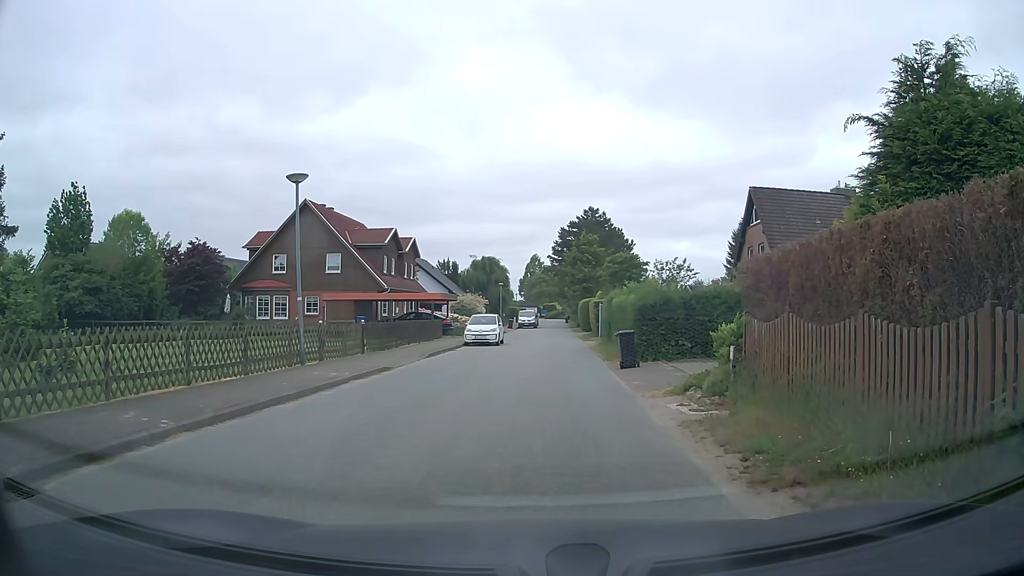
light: Day
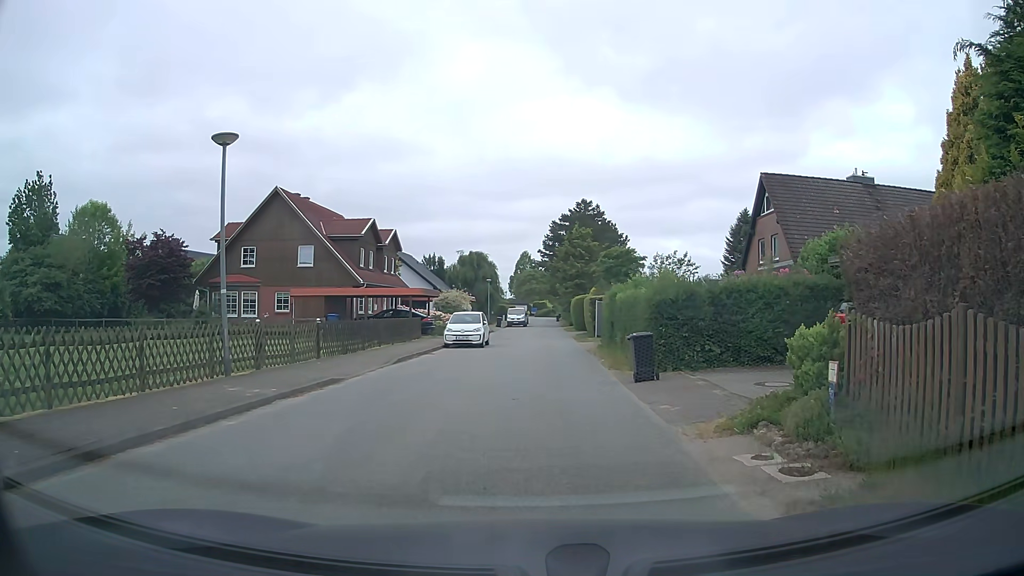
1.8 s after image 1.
(0.0, +4.0) m; +1°
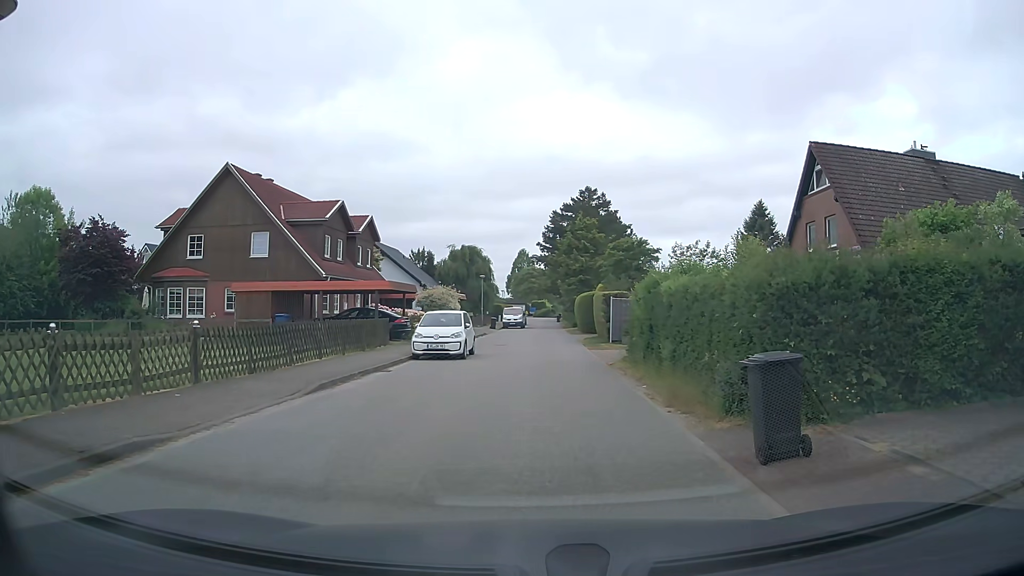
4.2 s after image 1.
(0.0, +7.4) m; 0°
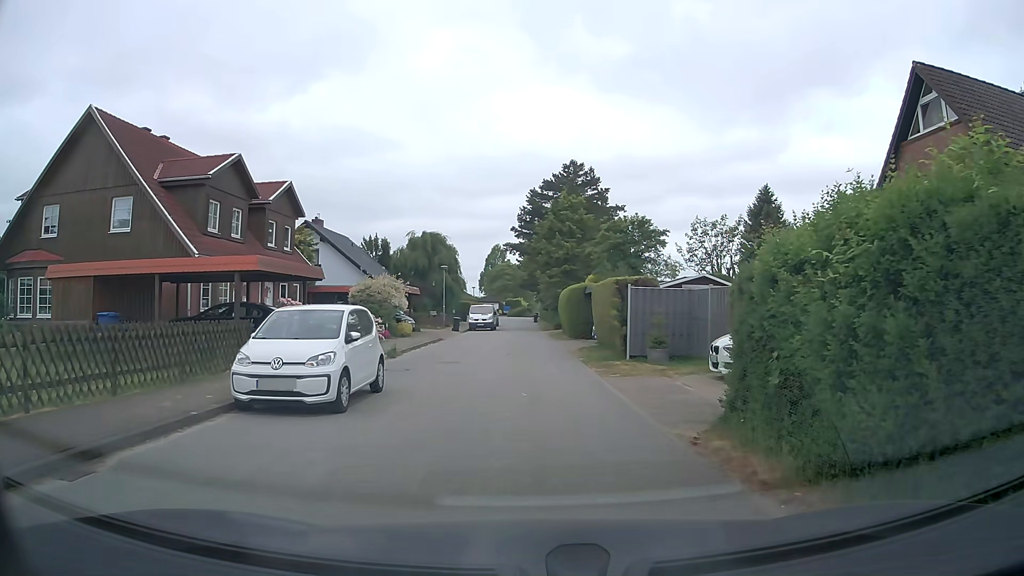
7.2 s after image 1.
(+0.2, +11.5) m; +3°
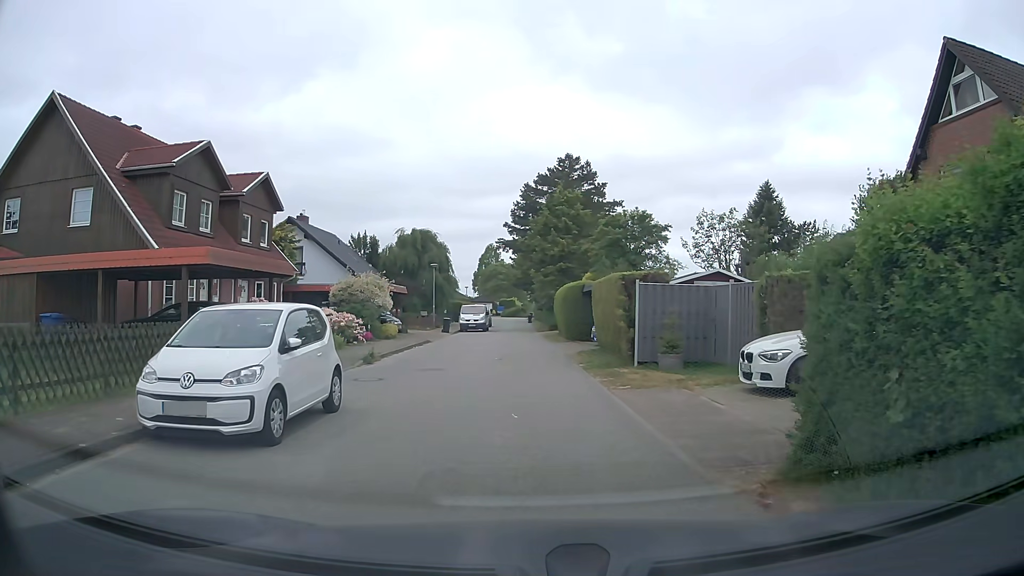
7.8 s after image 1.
(0.0, +2.4) m; 0°
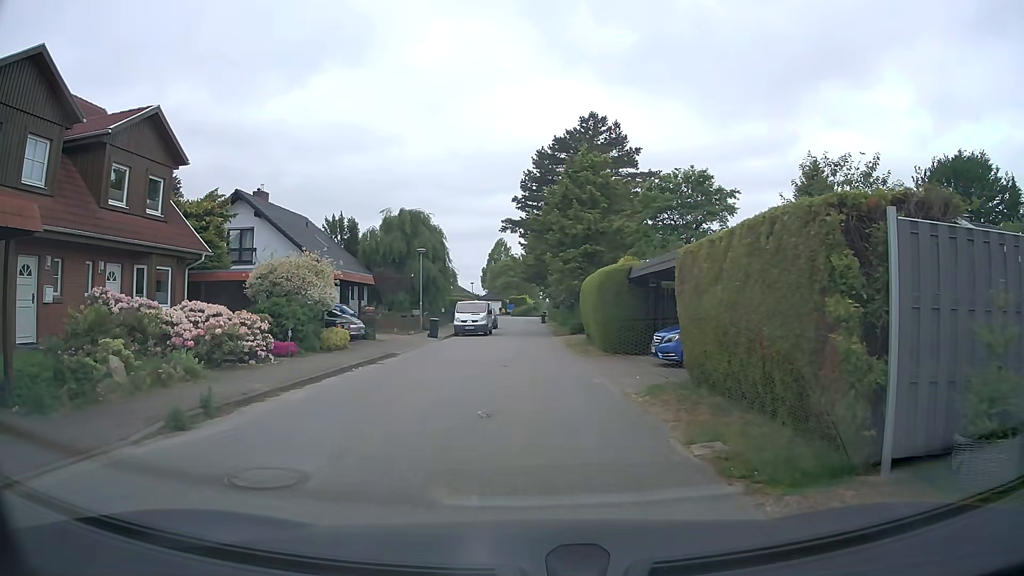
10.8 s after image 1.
(-0.2, +11.0) m; -1°
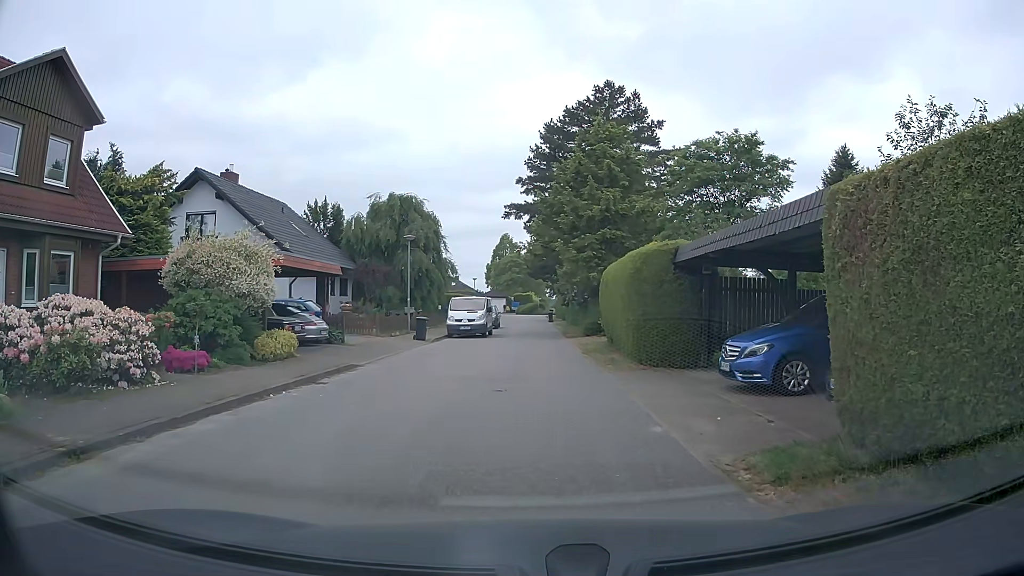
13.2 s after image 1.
(-0.1, +5.4) m; -1°
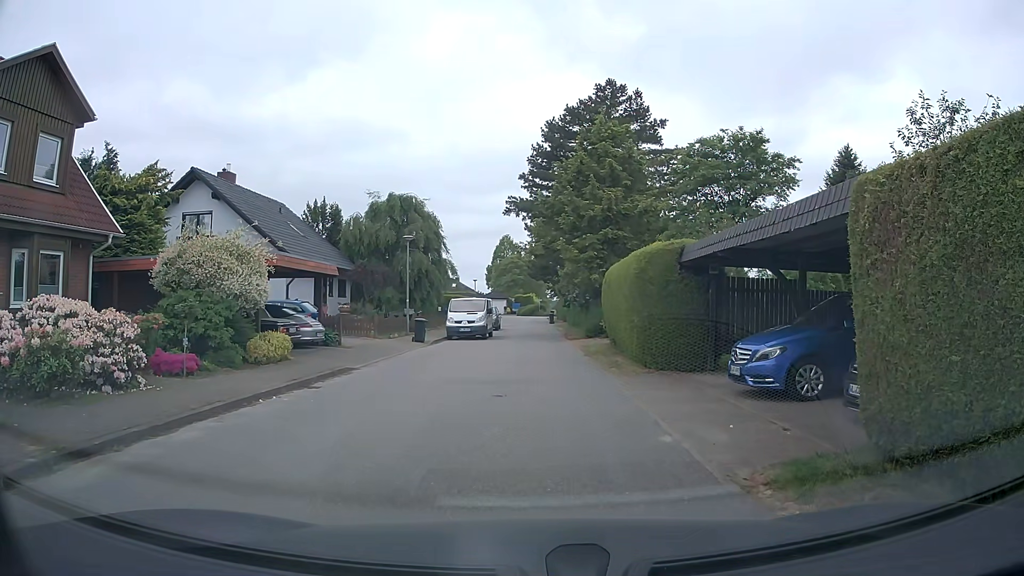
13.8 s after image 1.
(0.0, +0.4) m; 0°
